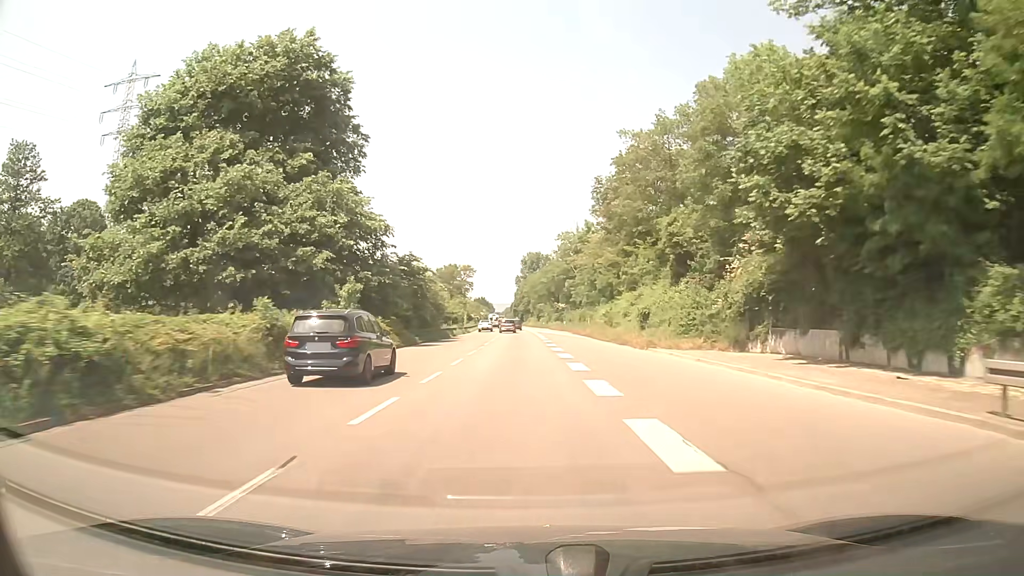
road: trunk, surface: asphalt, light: Day
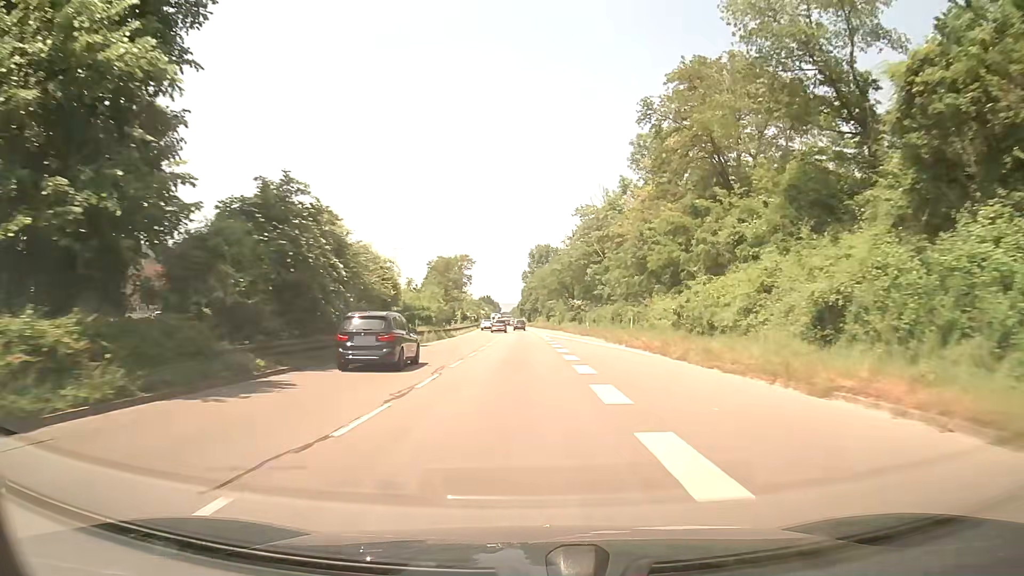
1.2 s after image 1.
(-0.1, +25.2) m; 0°
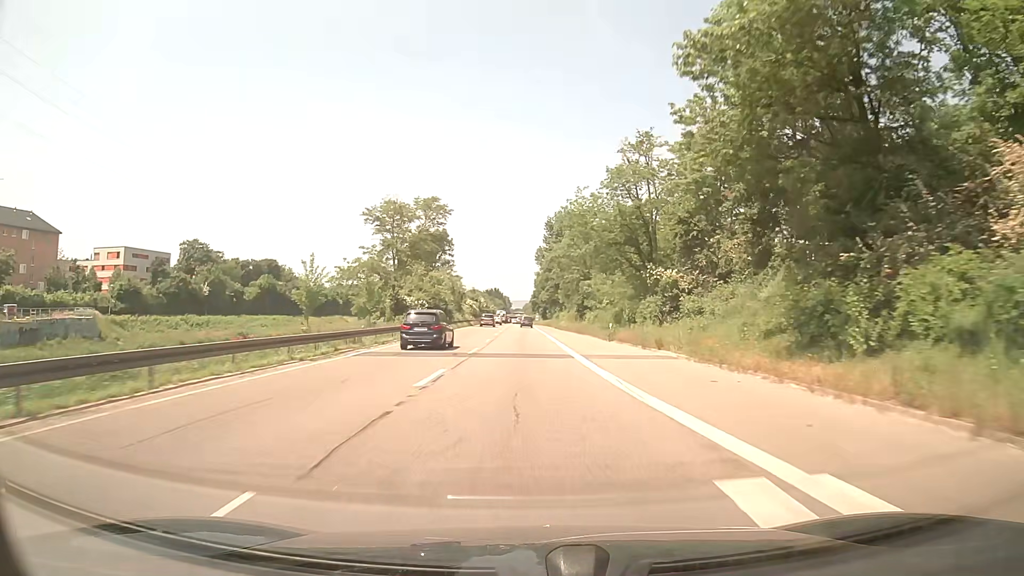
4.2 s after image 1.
(-0.8, +63.5) m; -1°
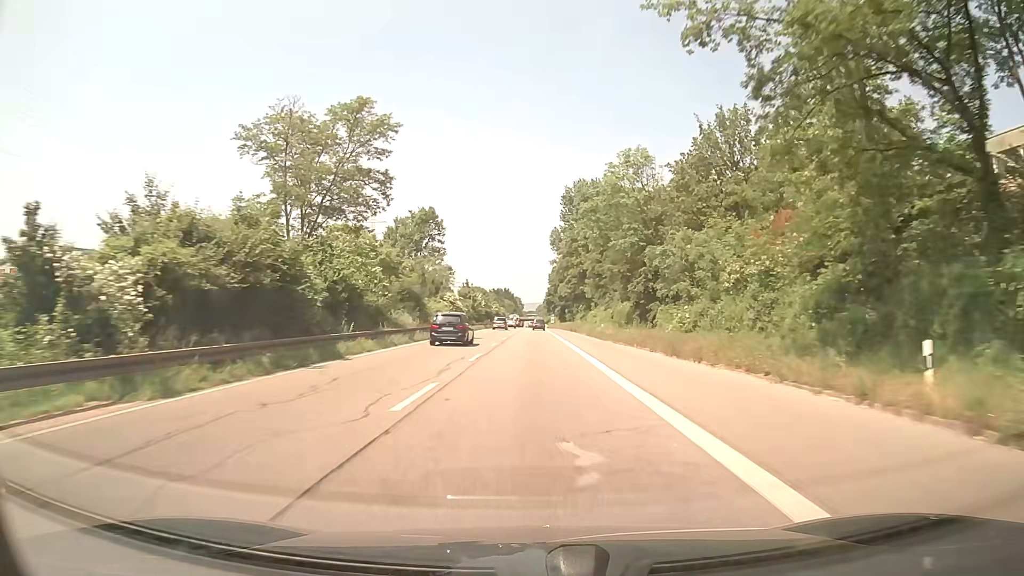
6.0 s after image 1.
(-0.3, +37.8) m; -1°
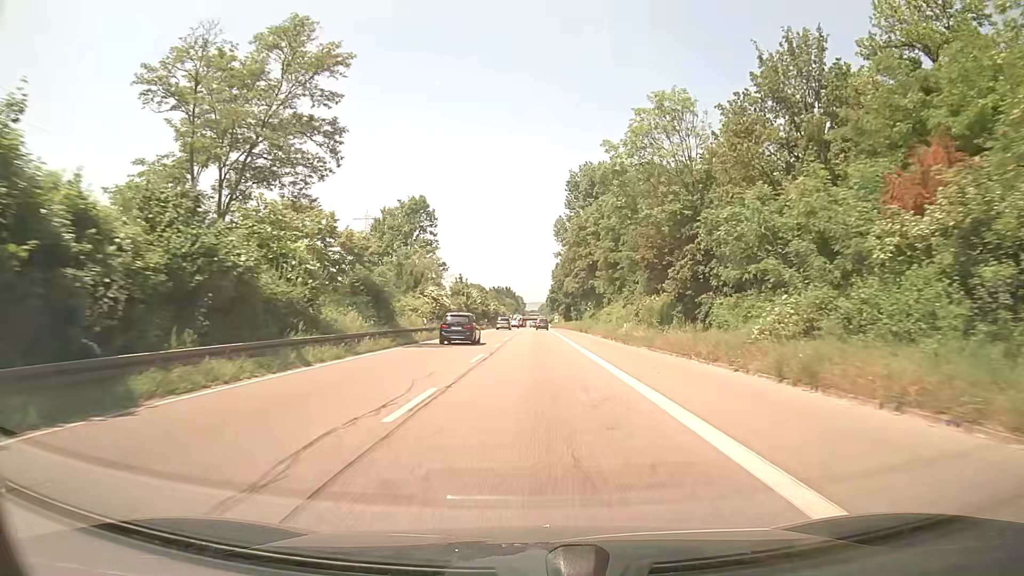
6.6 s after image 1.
(-0.1, +12.5) m; -1°
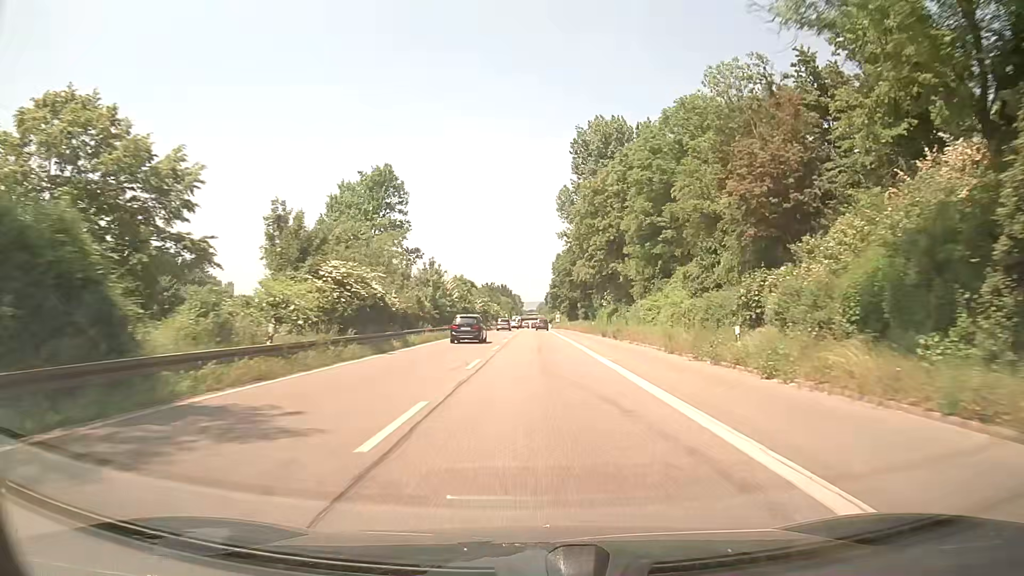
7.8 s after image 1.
(0.0, +25.0) m; 0°
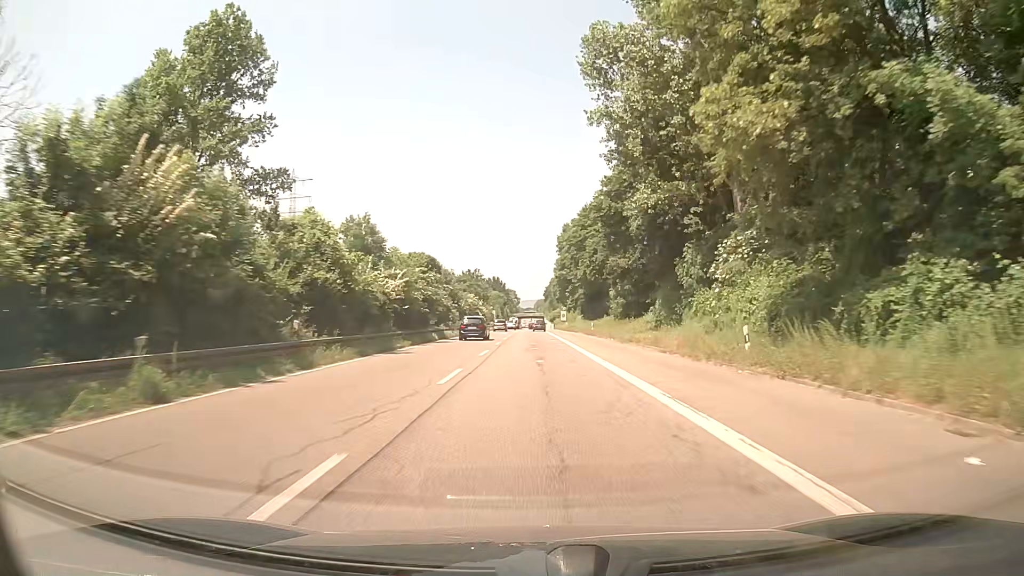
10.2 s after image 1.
(+0.2, +50.1) m; 0°
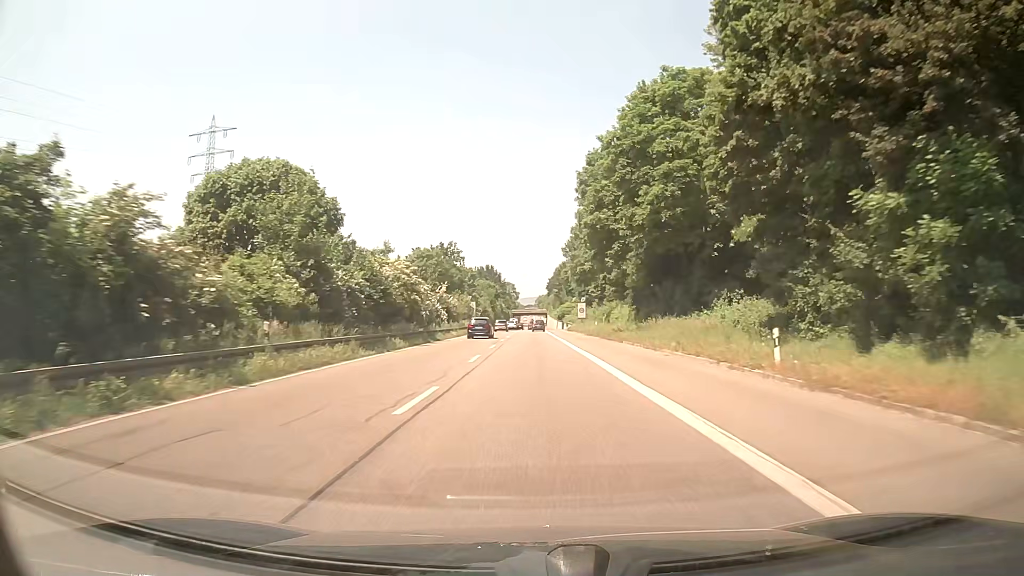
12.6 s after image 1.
(-0.1, +50.2) m; -1°
(0, +10) (0, +20) (0, +30) (0, +40) (0, +50) (0, +60) (+1, +70) (+1, +80) (+1, +90) (+1, +100) m
